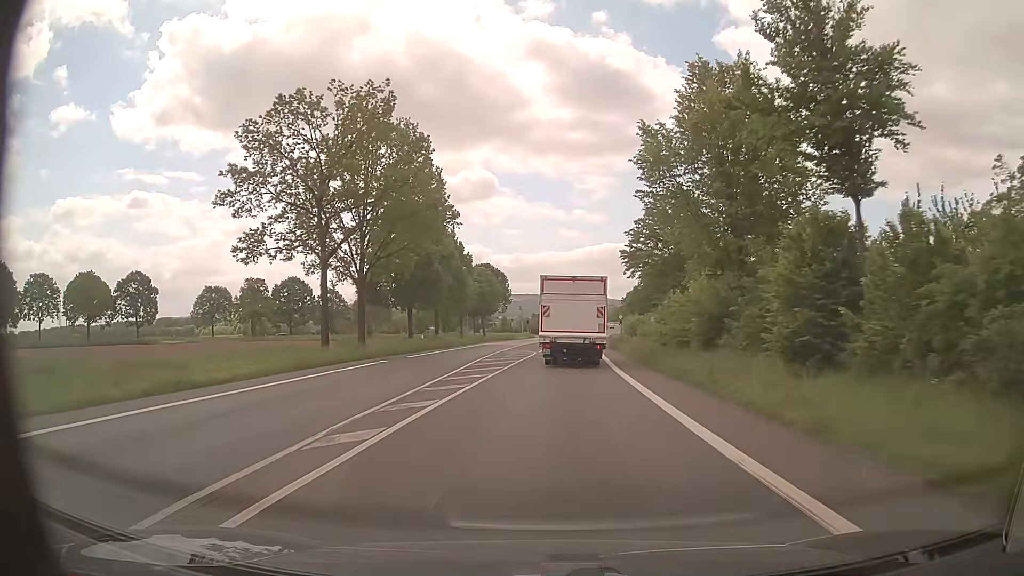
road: primary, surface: asphalt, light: Day
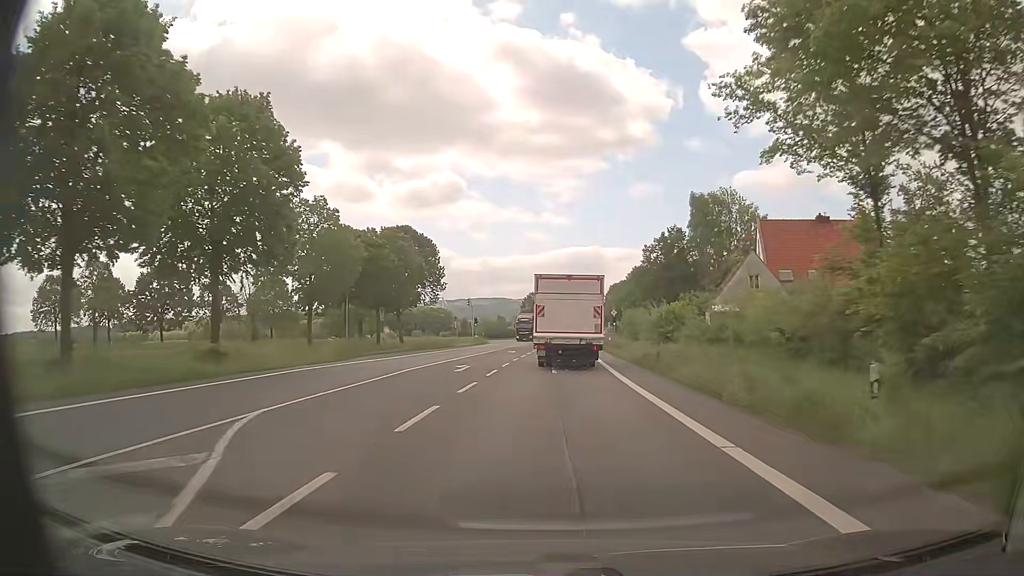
(+1.4, +42.4) m; +3°
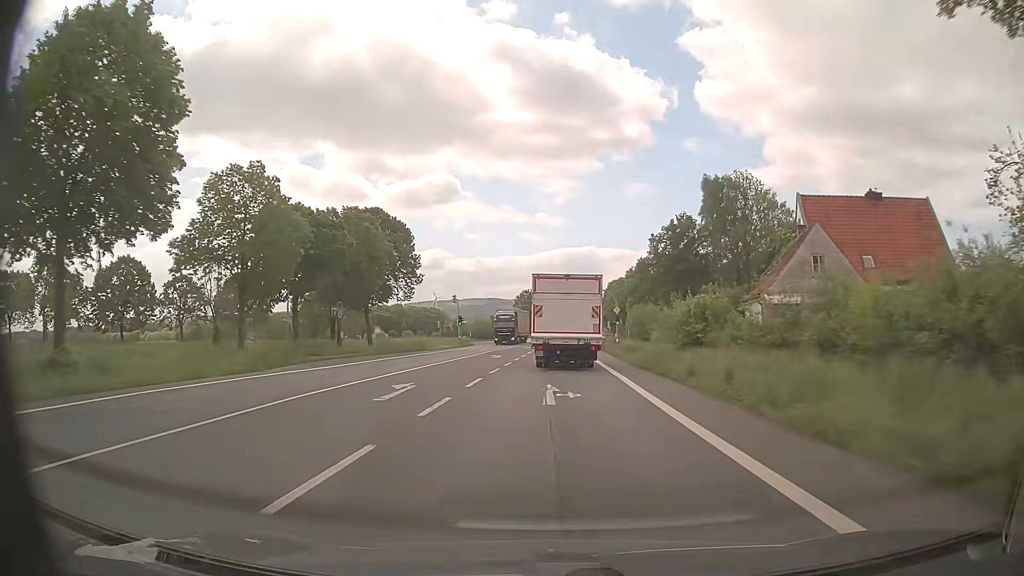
(0.0, +10.4) m; +1°
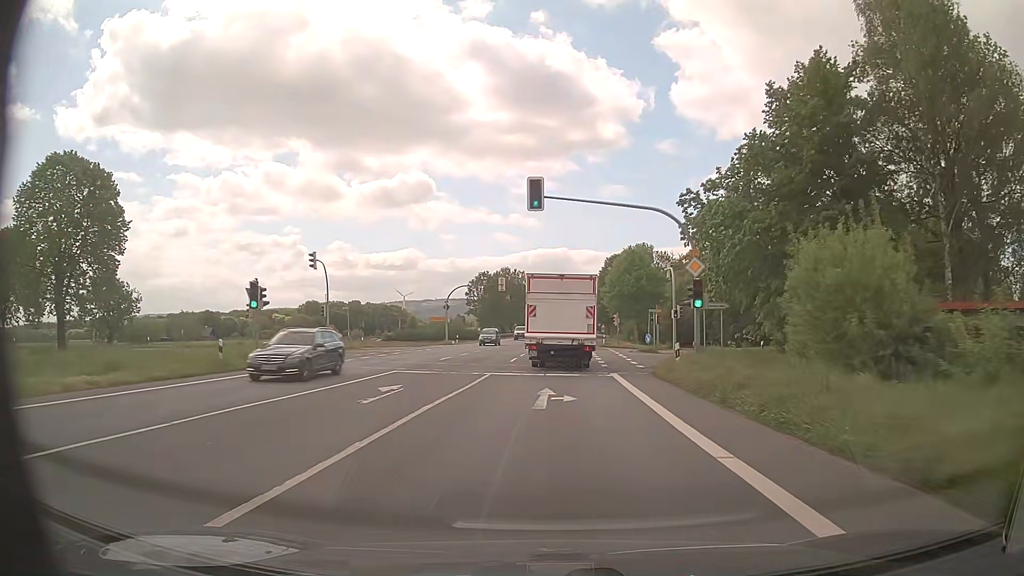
(+0.7, +50.6) m; +2°
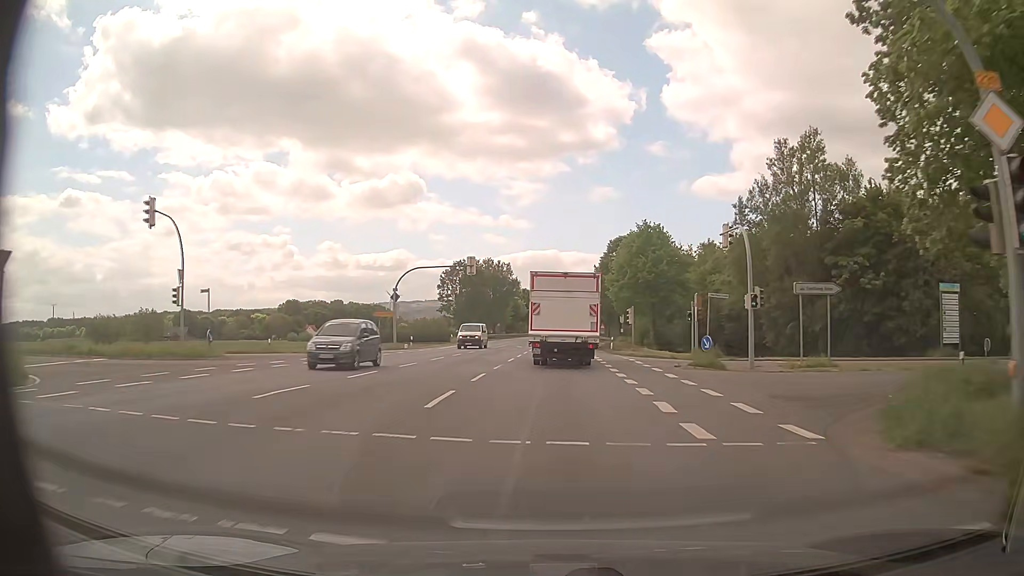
(+0.2, +19.8) m; +1°
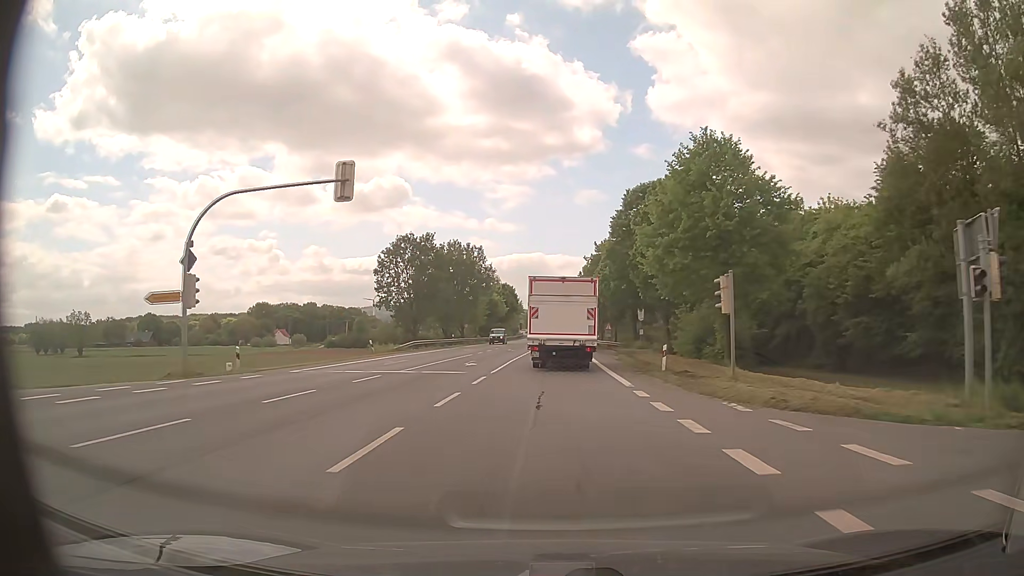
(+0.4, +29.4) m; +1°
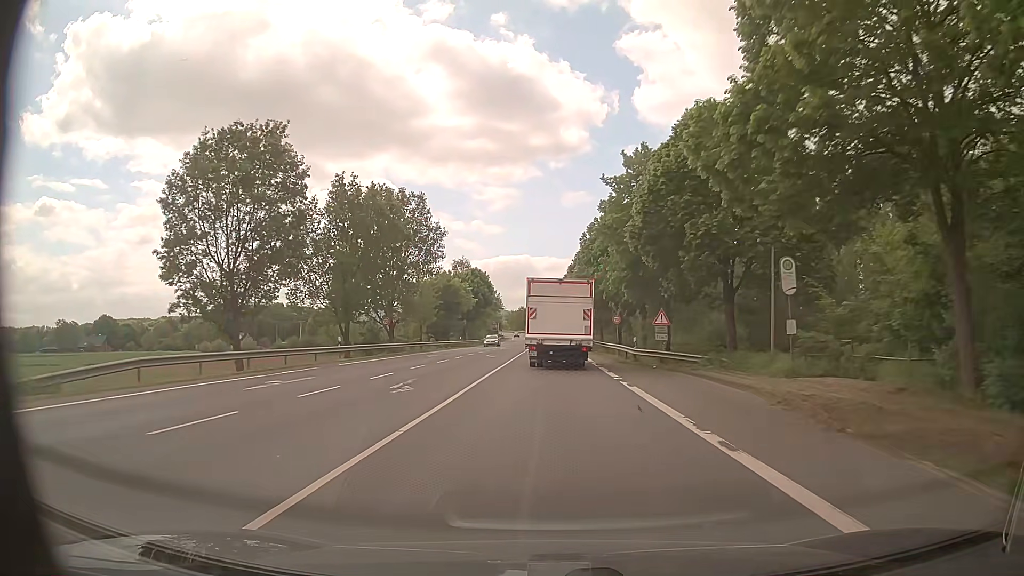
(+0.2, +38.9) m; +1°
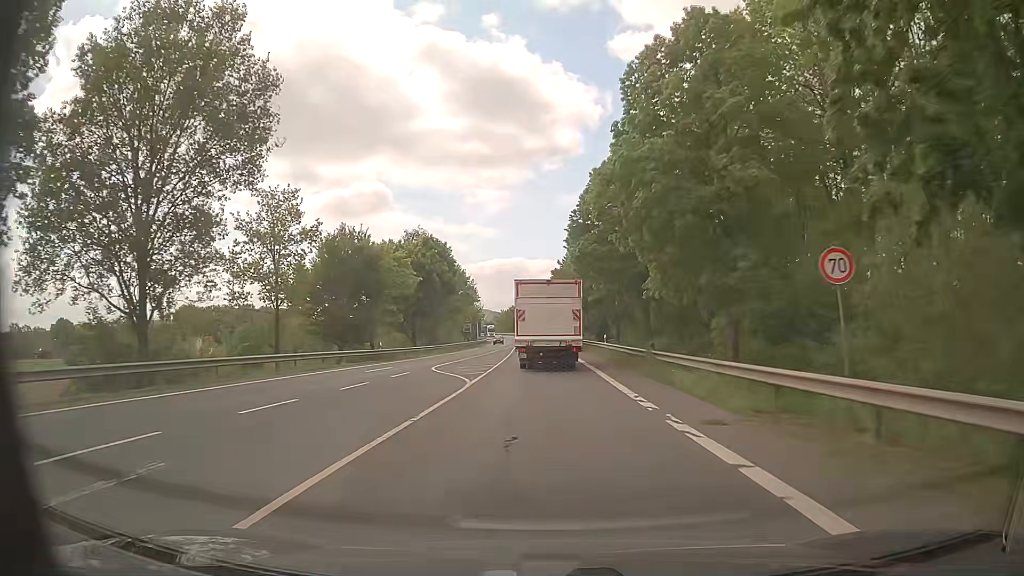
(+0.2, +39.0) m; 0°
(0, +10) (0, +20) (0, +30) (0, +40) (0, +50) (-1, +60) (-1, +70) (-1, +80) (-2, +90) (-2, +100) m
